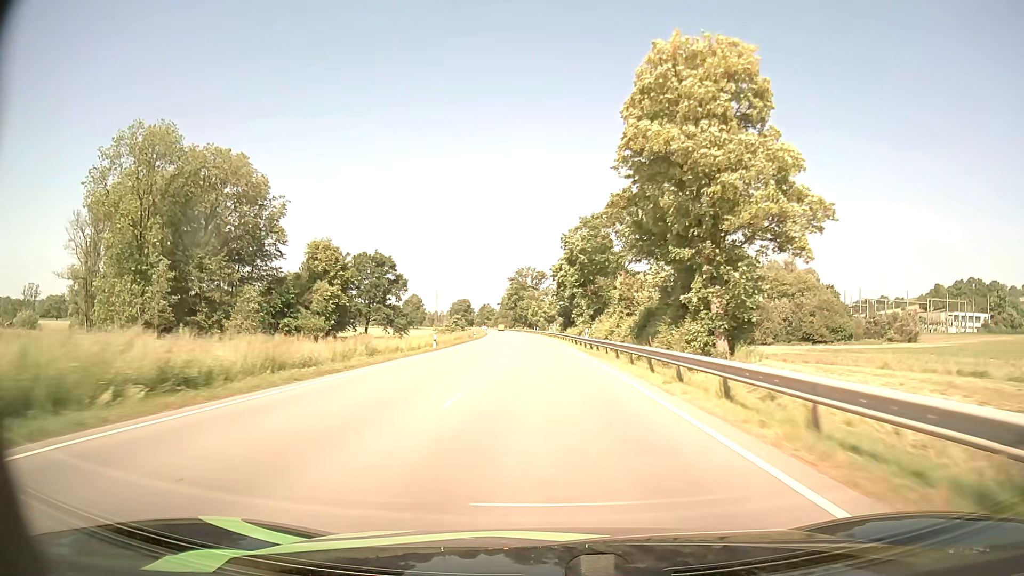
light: Day
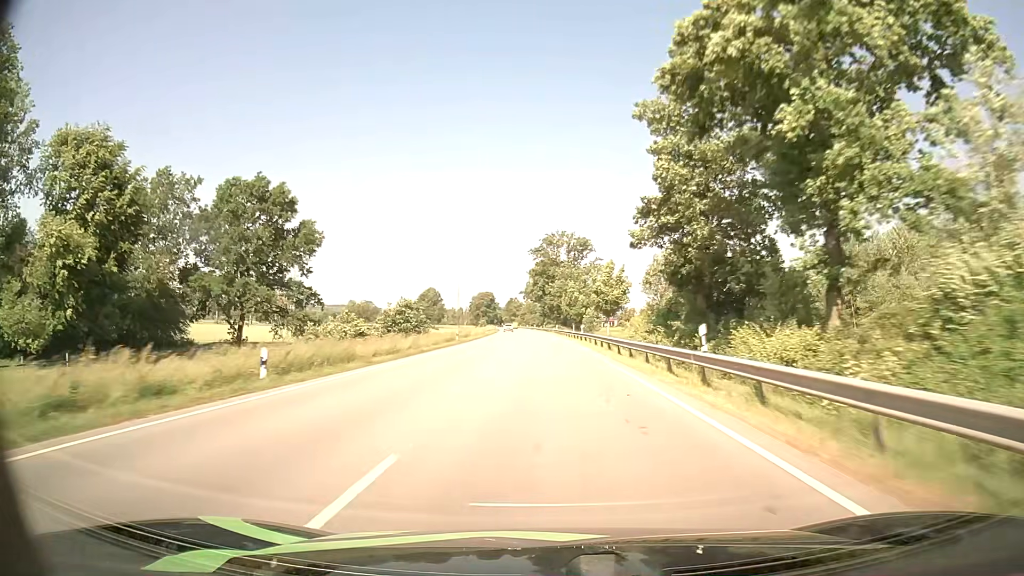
(-1.8, +69.8) m; -3°
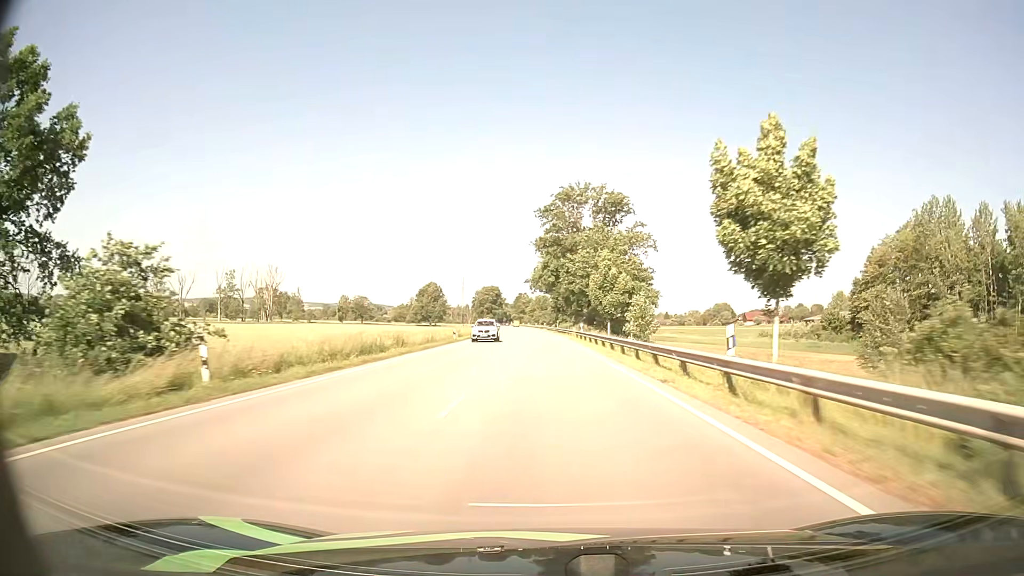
(-0.5, +42.4) m; -1°
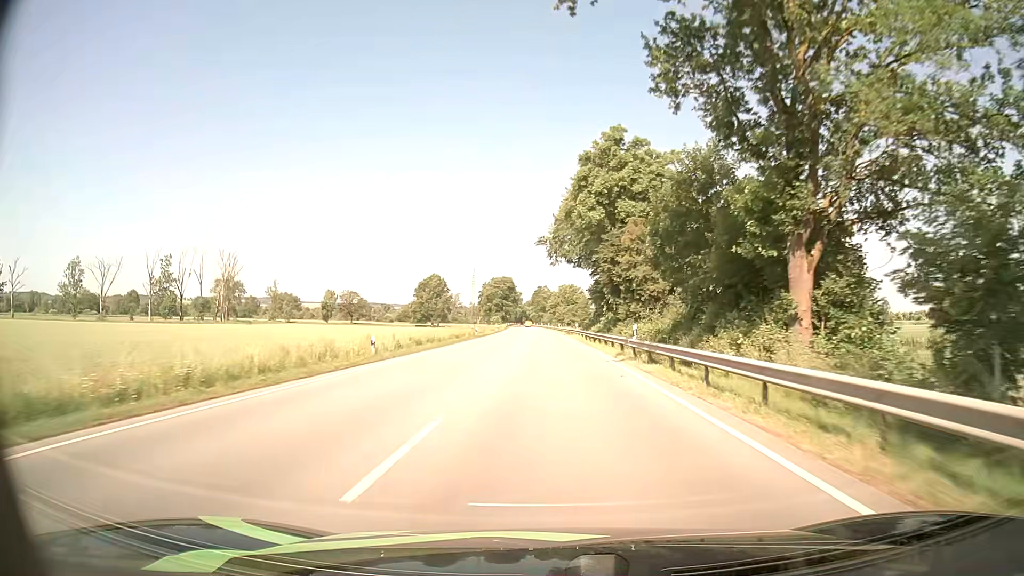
(-1.1, +65.7) m; -2°
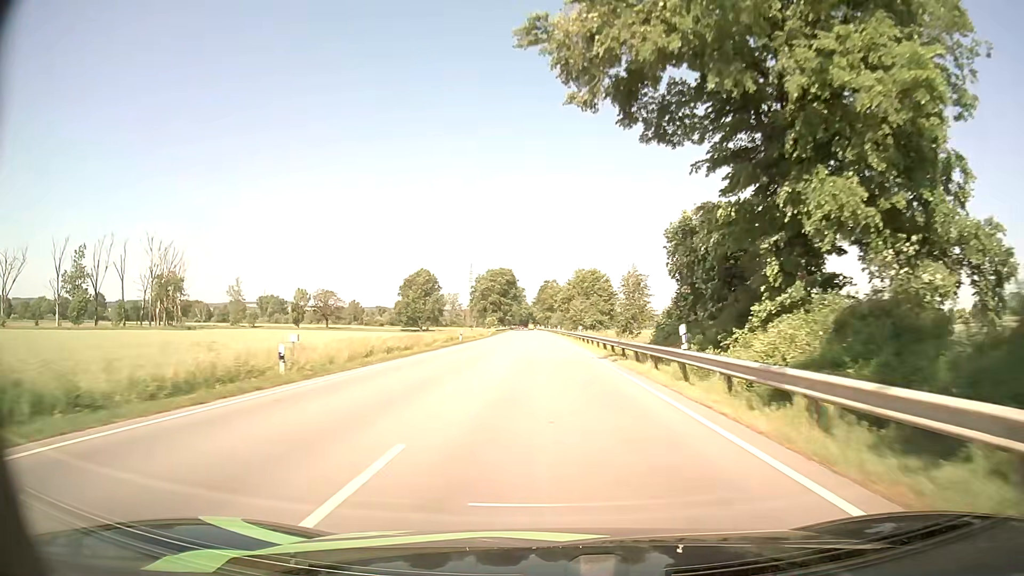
(+0.2, +50.8) m; 0°
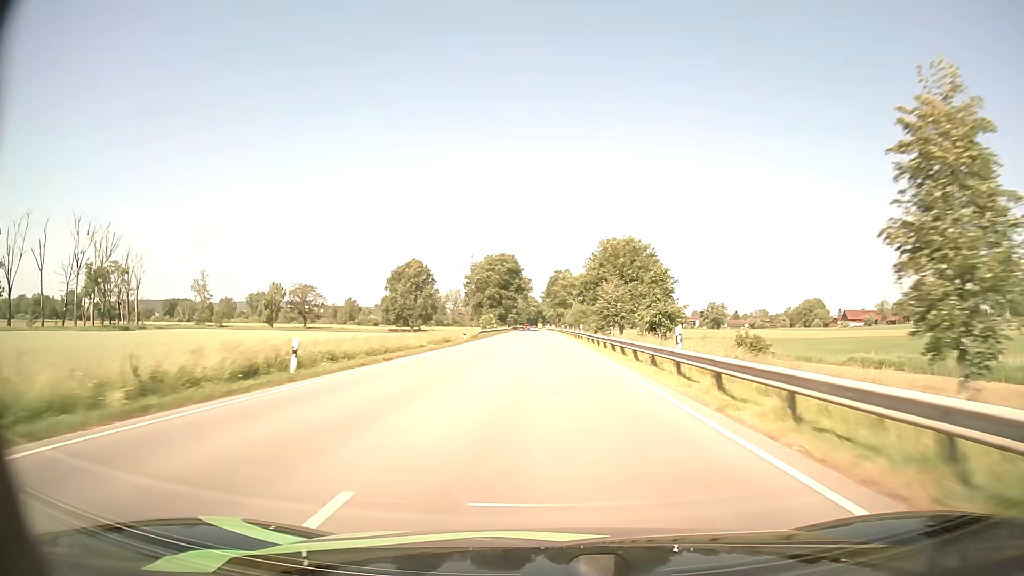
(-0.3, +39.2) m; -1°
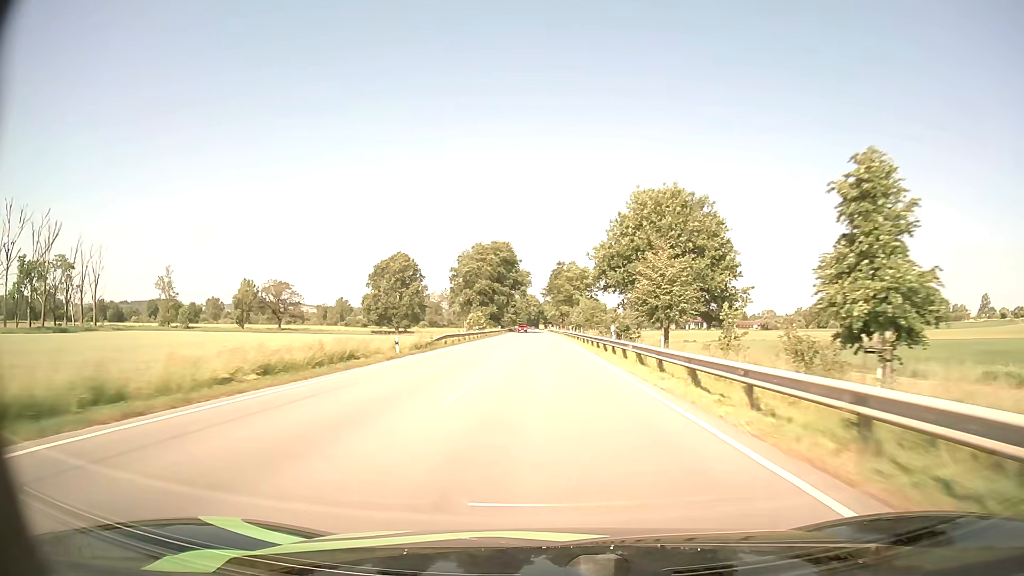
(0.0, +26.9) m; 0°
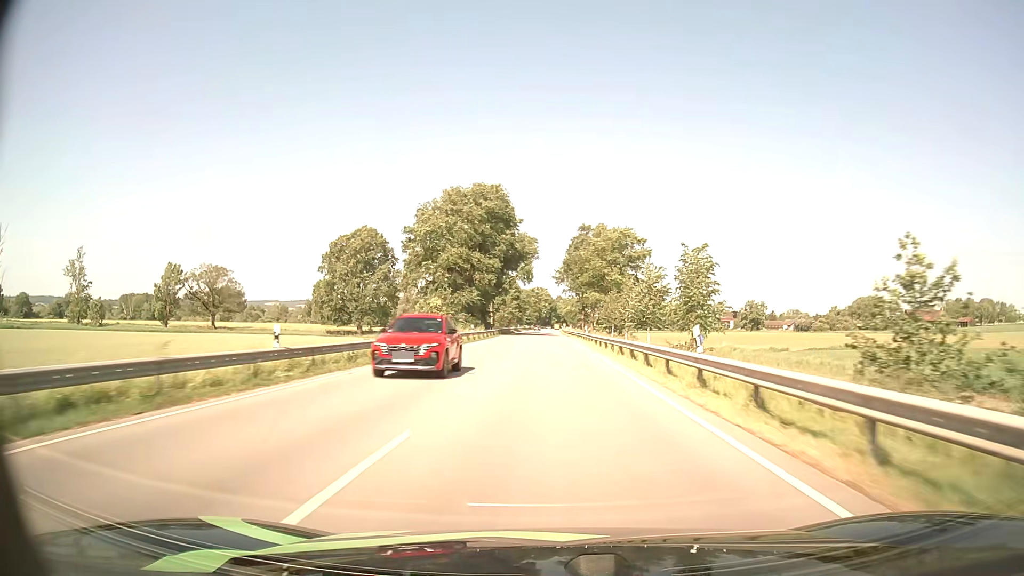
(-0.6, +56.6) m; -1°
(0, +10) (0, +20) (0, +30) (0, +40) (0, +50) (0, +60) (0, +70) (0, +80) (0, +90) (0, +100) m
